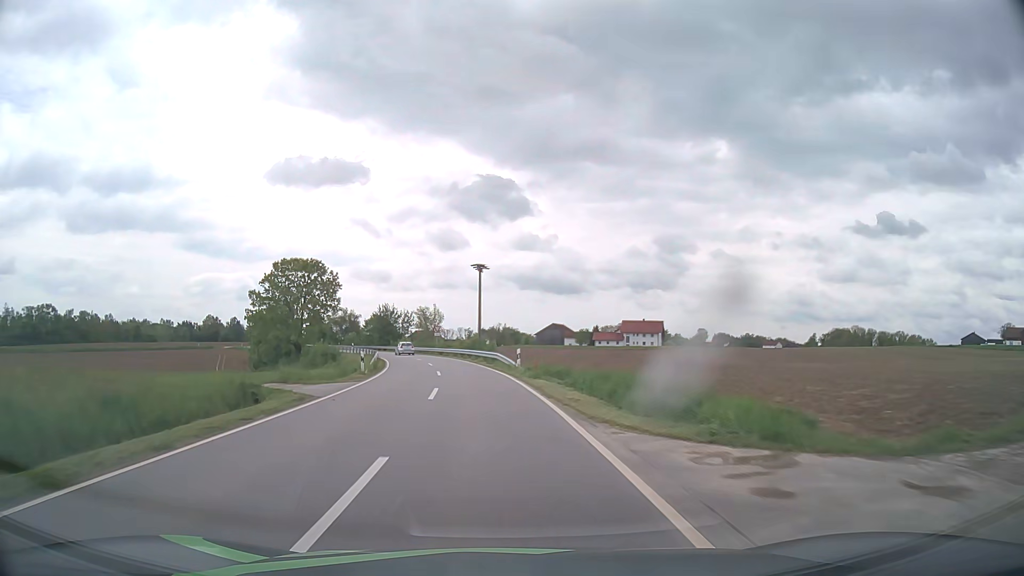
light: Day
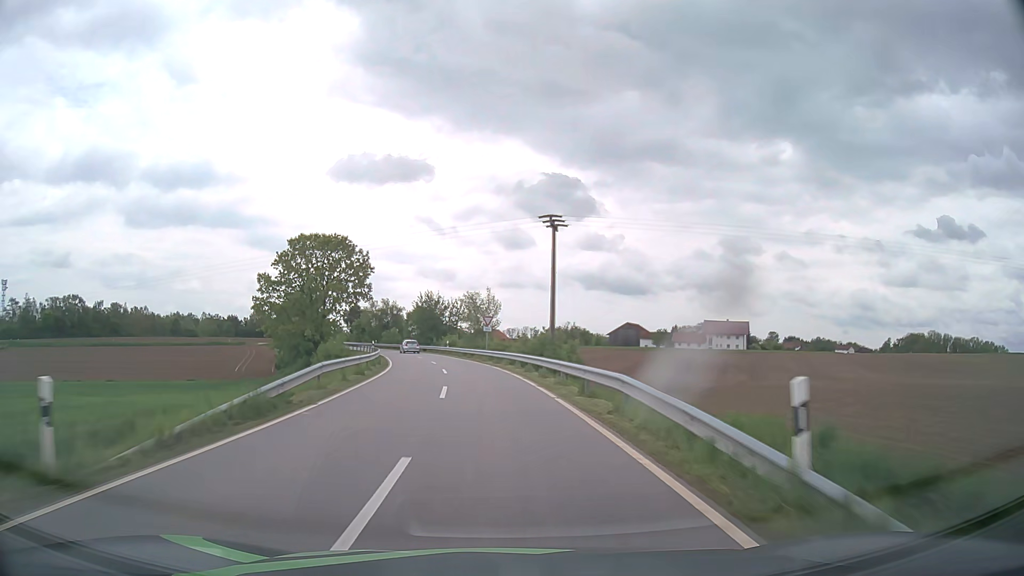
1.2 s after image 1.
(-1.3, +24.4) m; -6°
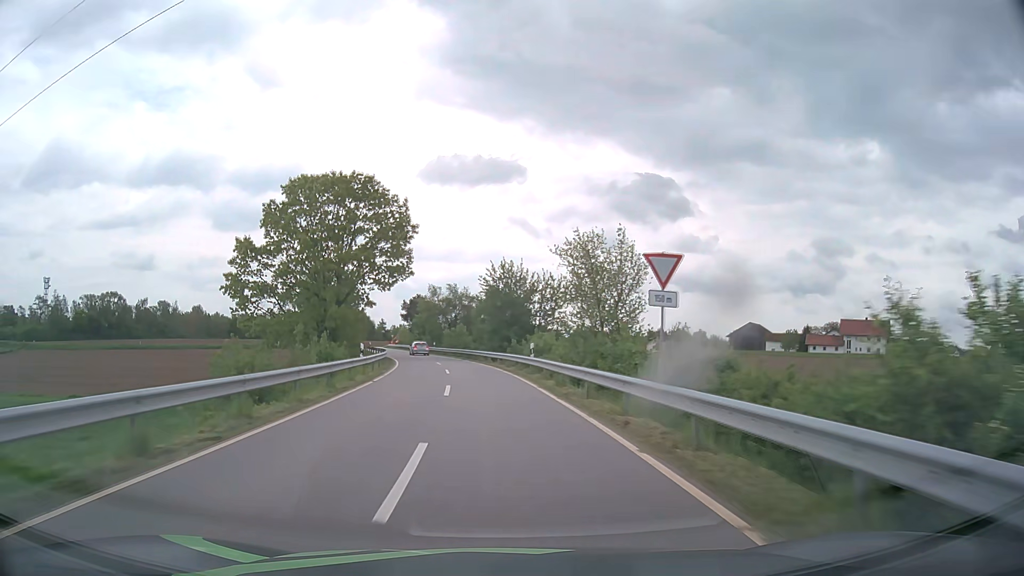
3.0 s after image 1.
(-2.3, +35.4) m; -8°
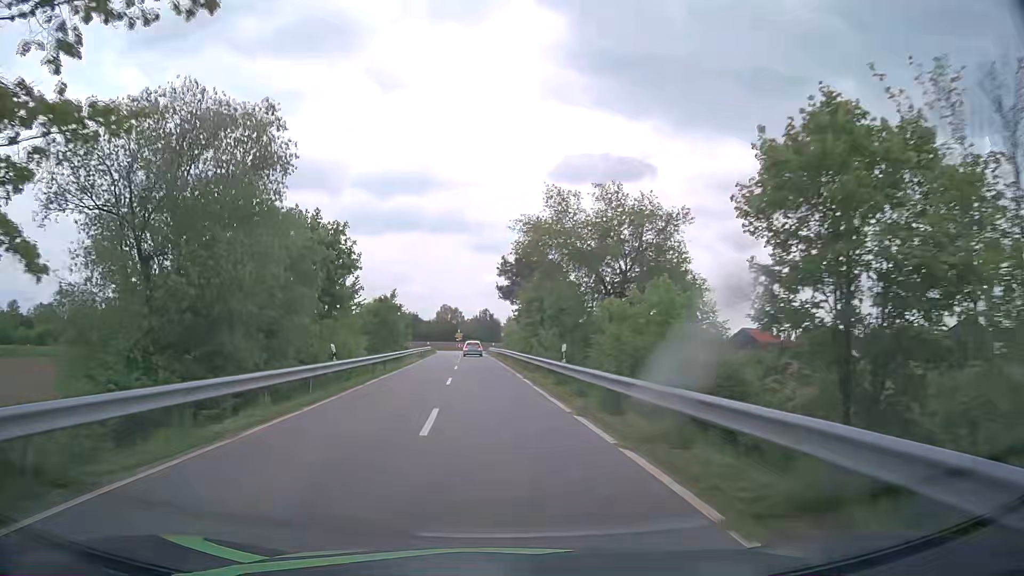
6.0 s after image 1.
(-5.4, +54.9) m; -11°
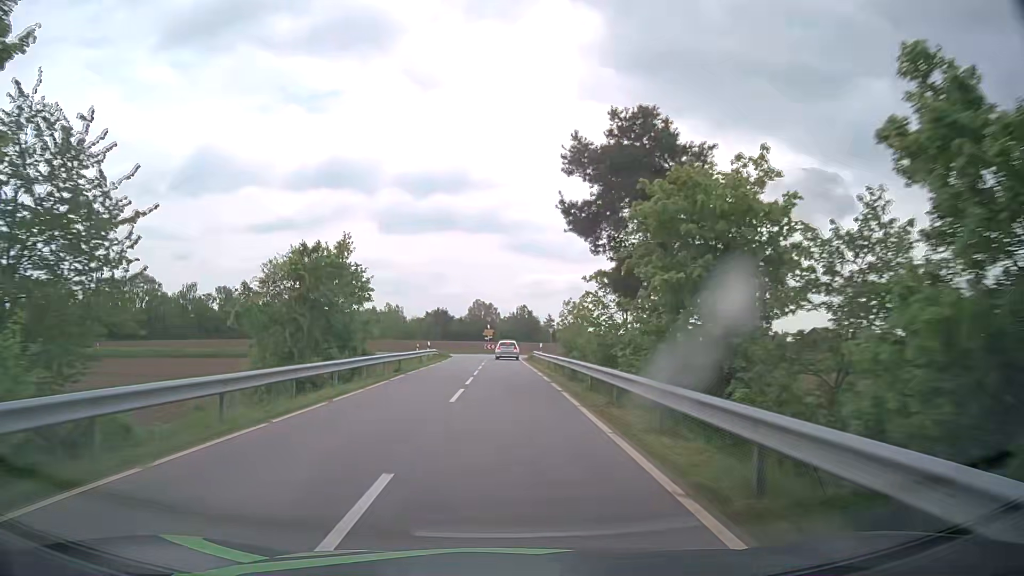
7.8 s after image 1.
(-1.4, +30.7) m; -4°
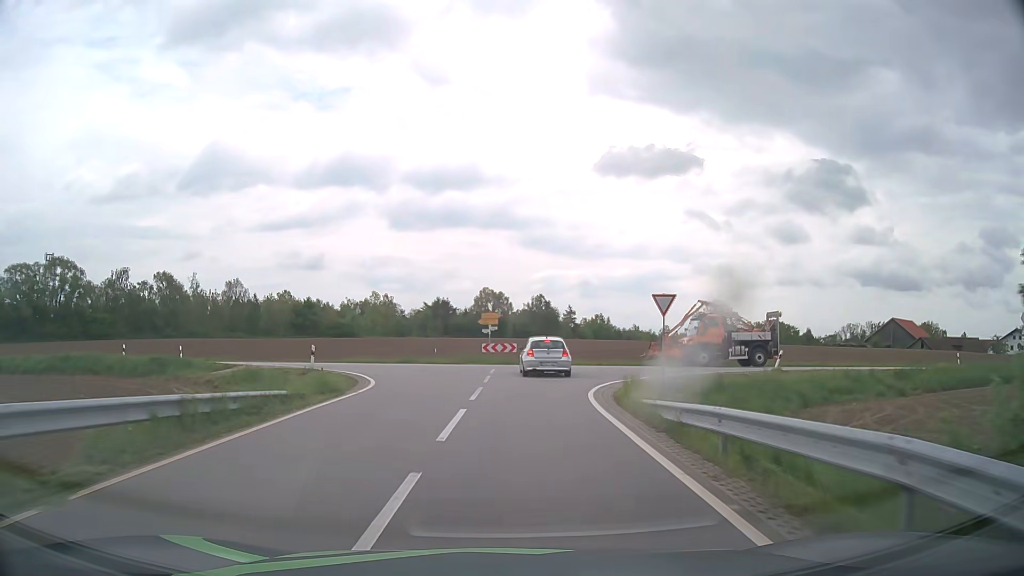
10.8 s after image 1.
(-0.2, +41.7) m; -1°
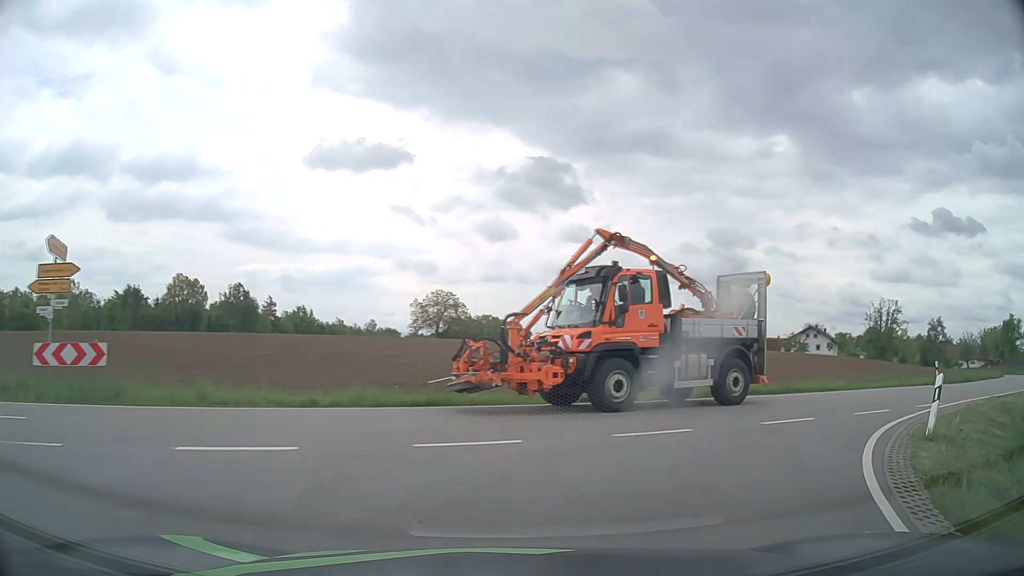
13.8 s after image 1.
(+2.2, +24.2) m; +24°
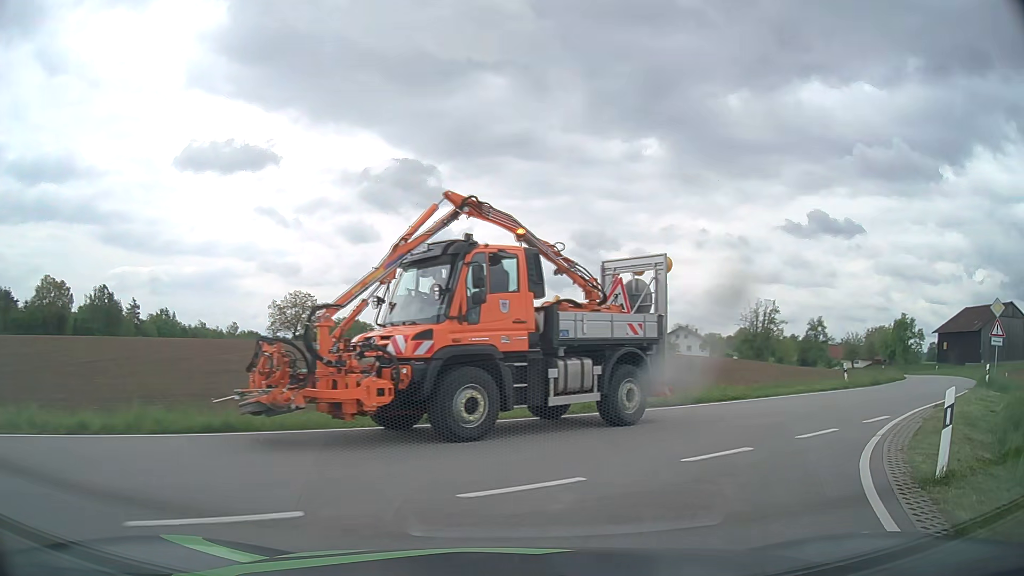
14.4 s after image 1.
(+0.4, +3.7) m; +12°
(+3, +9) (+9, +17) (+17, +24) (+24, +31) (+31, +38) (+37, +46) (+42, +54) (+47, +63) (+51, +72) (+55, +81) m
